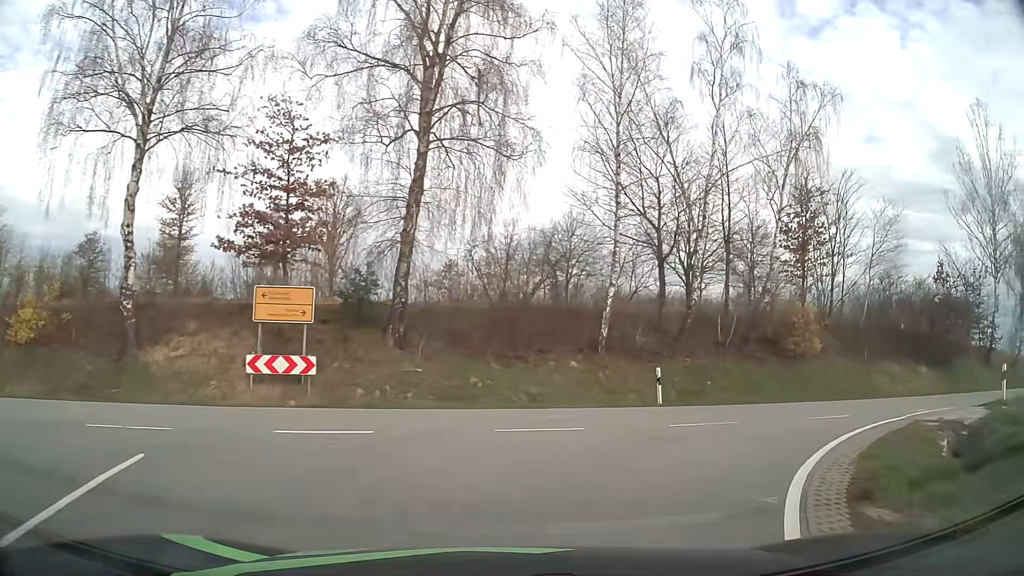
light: Day
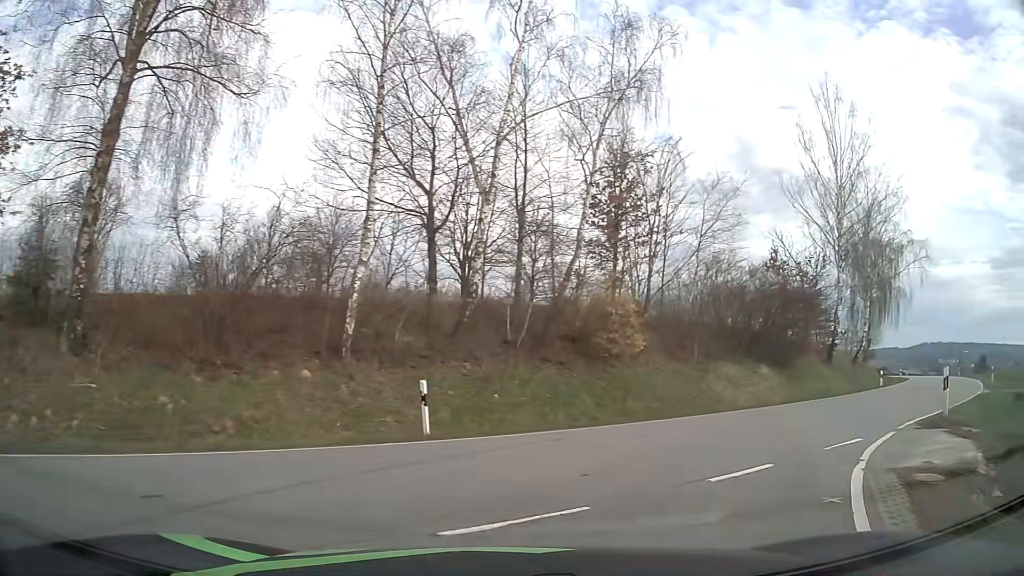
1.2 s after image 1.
(+1.0, +6.3) m; +18°
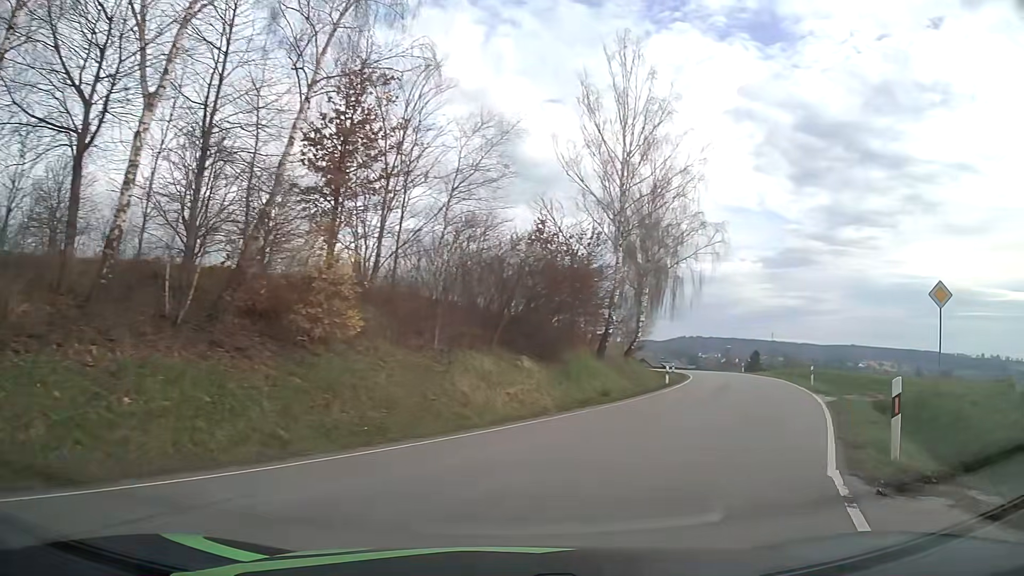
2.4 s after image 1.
(+1.3, +6.6) m; +22°
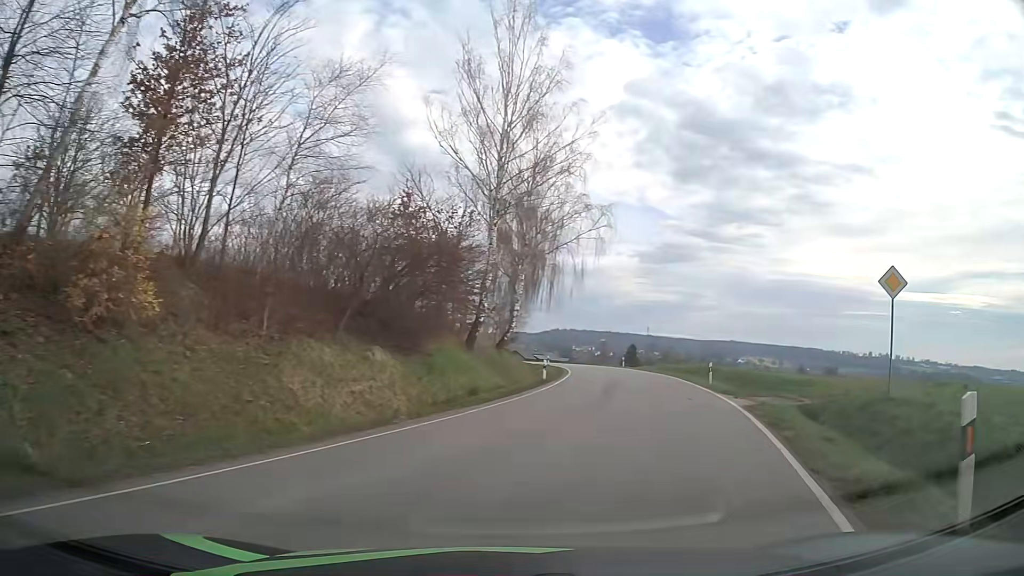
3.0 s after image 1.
(+0.4, +3.9) m; +11°
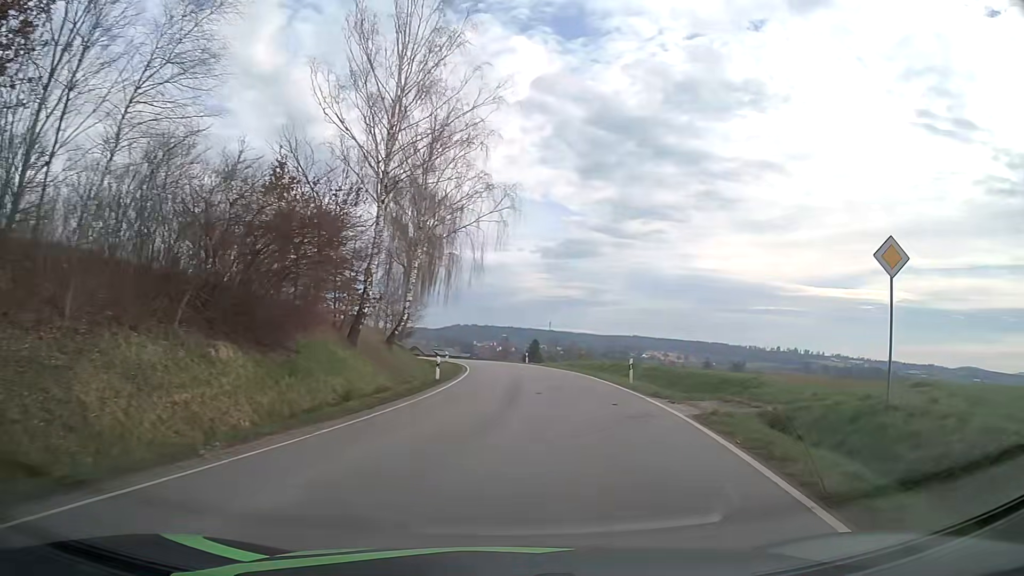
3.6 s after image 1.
(+0.3, +4.4) m; +8°
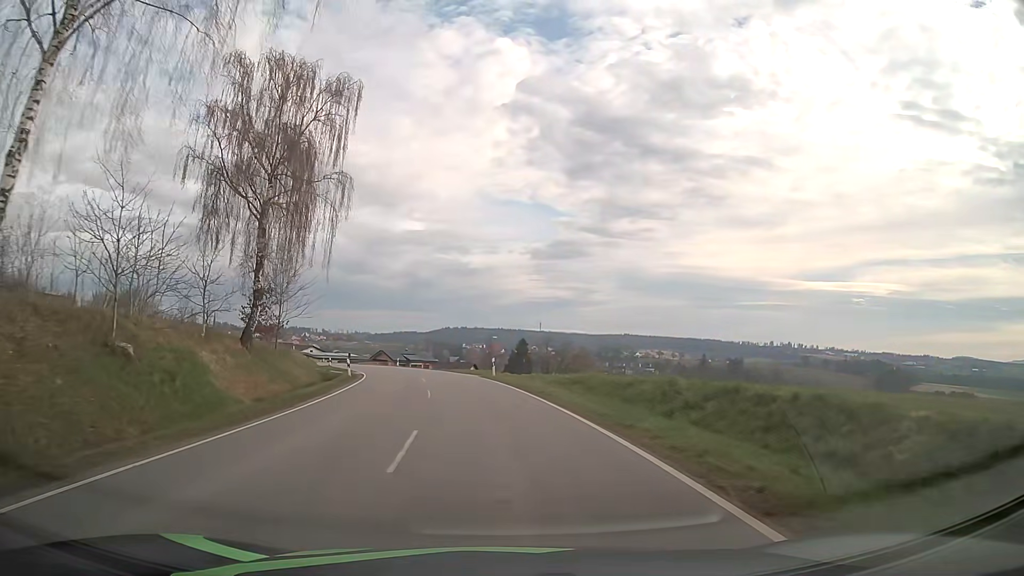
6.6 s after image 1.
(+2.2, +29.8) m; +1°
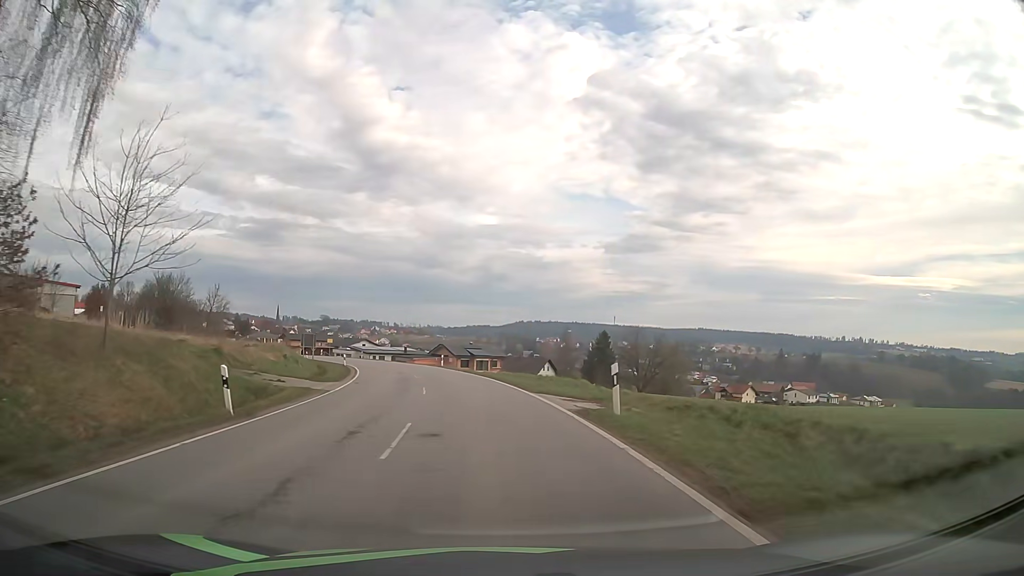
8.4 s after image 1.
(-1.2, +23.5) m; -6°
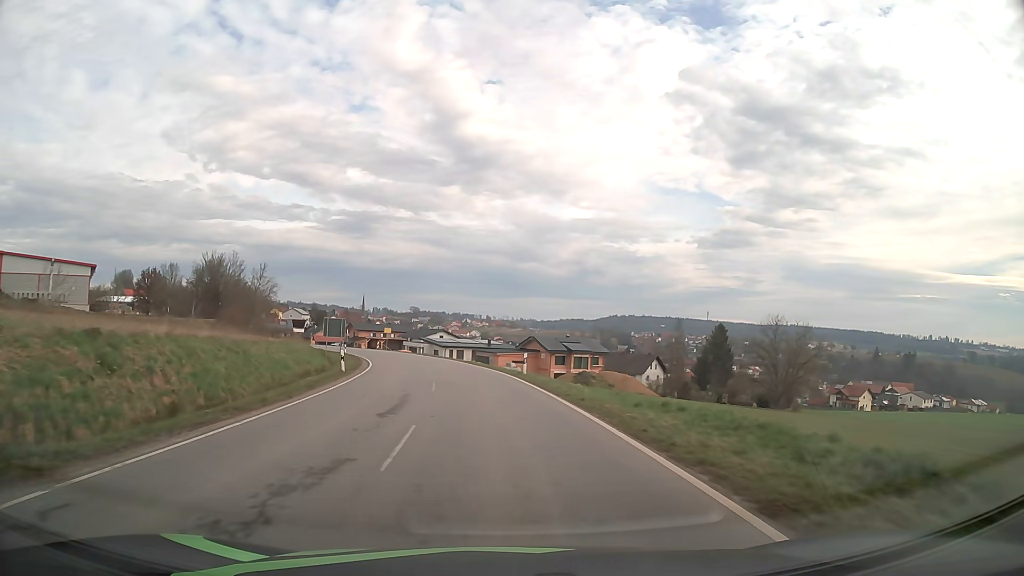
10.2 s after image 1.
(-1.7, +25.0) m; -8°
(0, +10) (-1, +20) (-2, +30) (-4, +40) (-6, +50) (-8, +59) (-11, +69) (-14, +78) (-18, +88) (-22, +96) m
